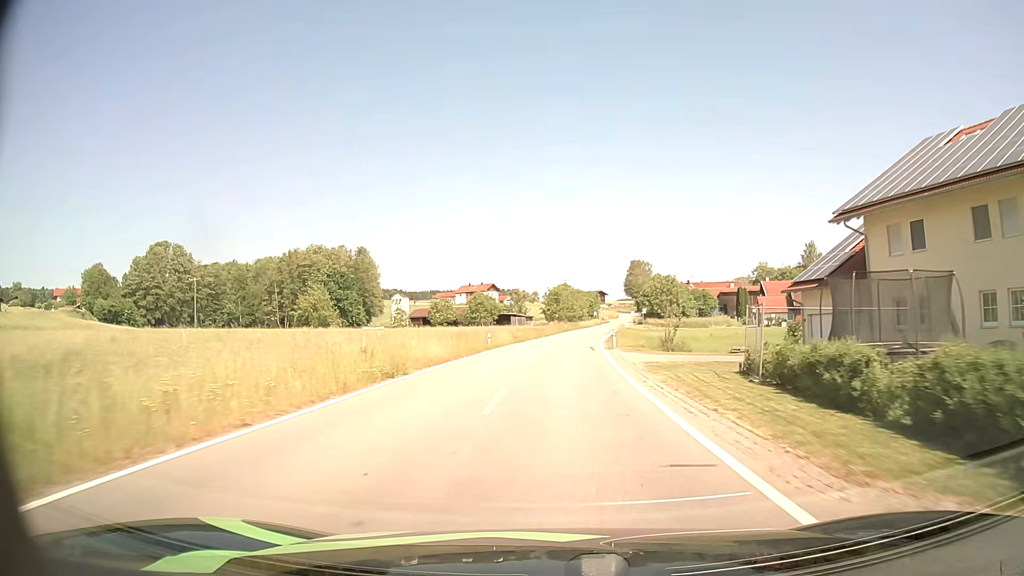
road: tertiary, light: Day
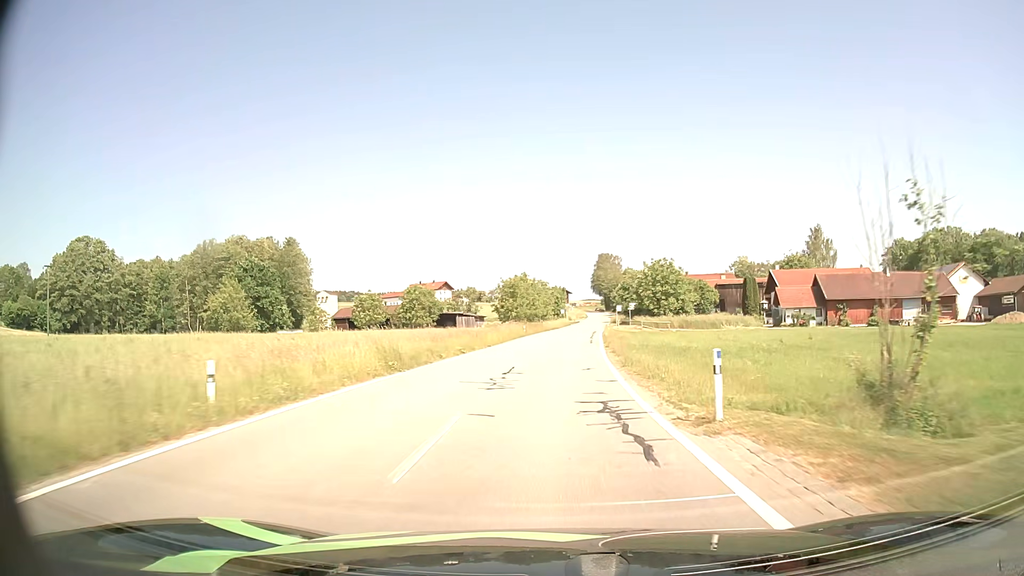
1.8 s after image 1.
(+1.0, +29.1) m; +3°
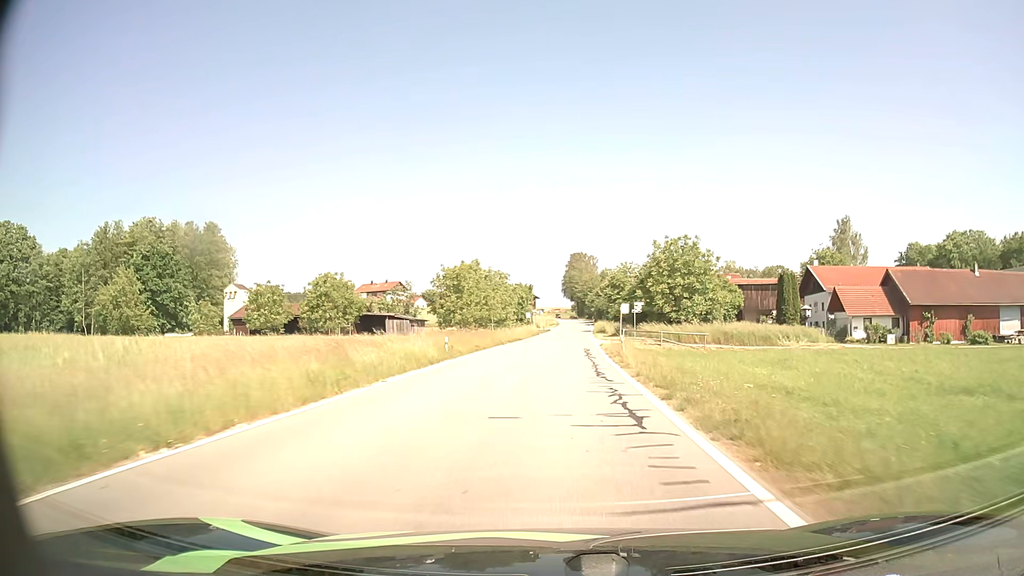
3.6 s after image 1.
(+0.8, +29.6) m; +3°
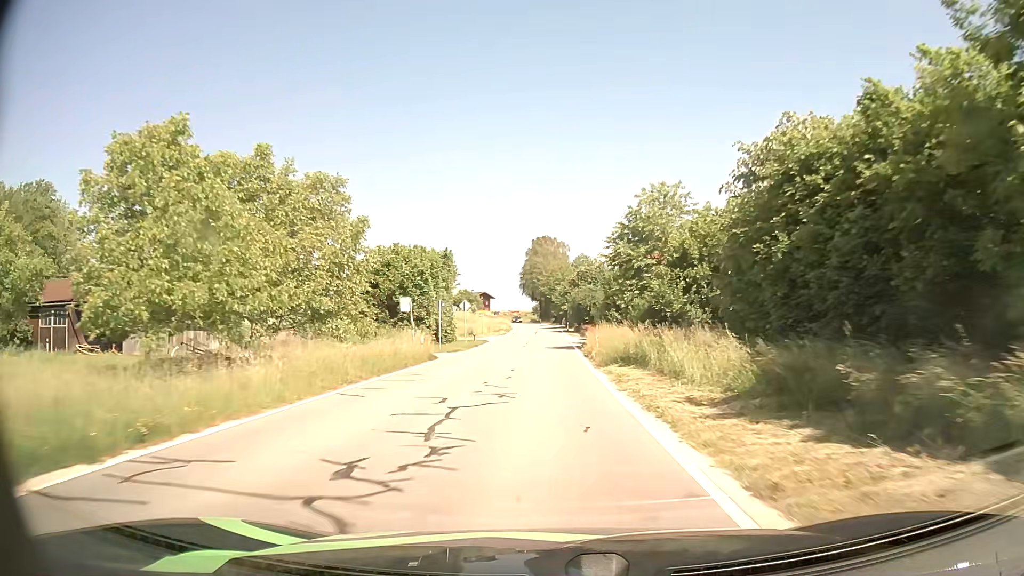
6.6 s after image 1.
(+2.1, +49.6) m; +3°
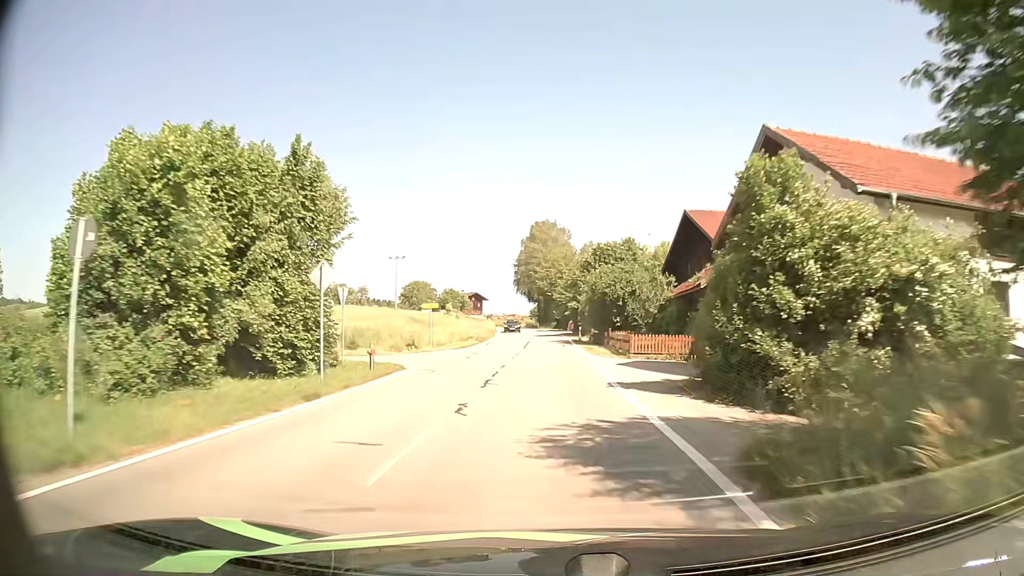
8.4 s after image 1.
(+0.1, +29.8) m; 0°
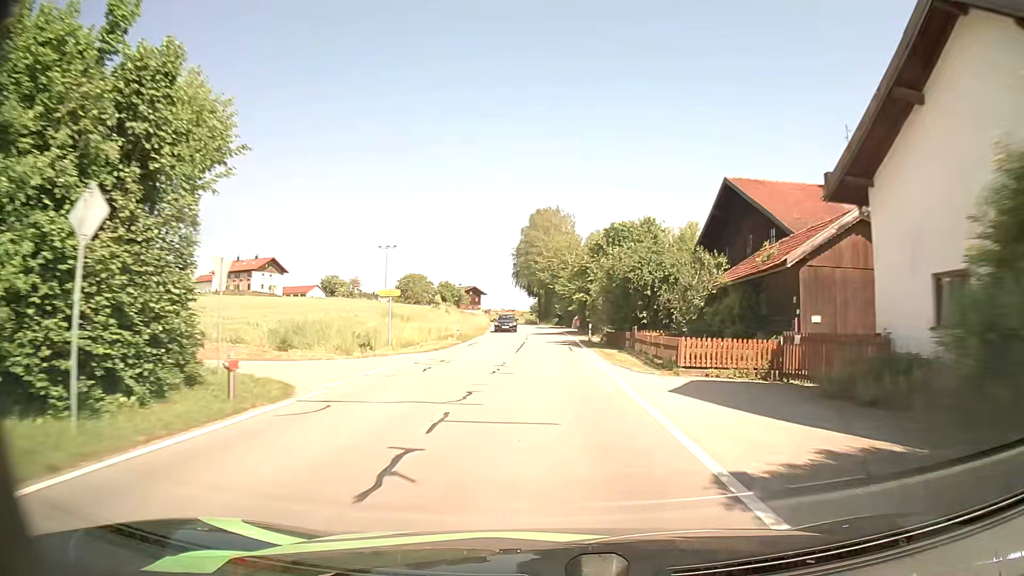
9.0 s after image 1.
(0.0, +9.9) m; 0°
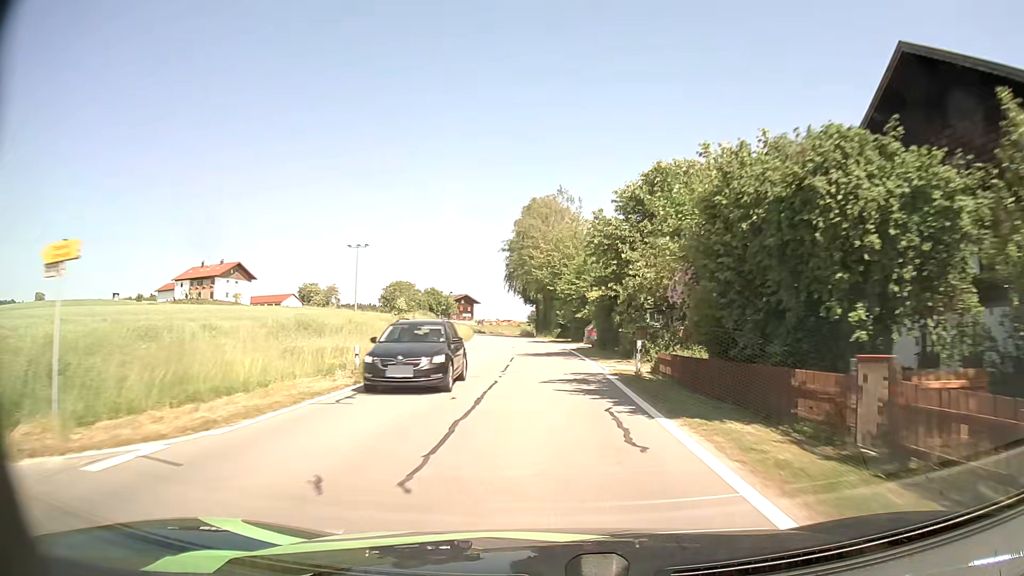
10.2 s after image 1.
(0.0, +19.7) m; 0°
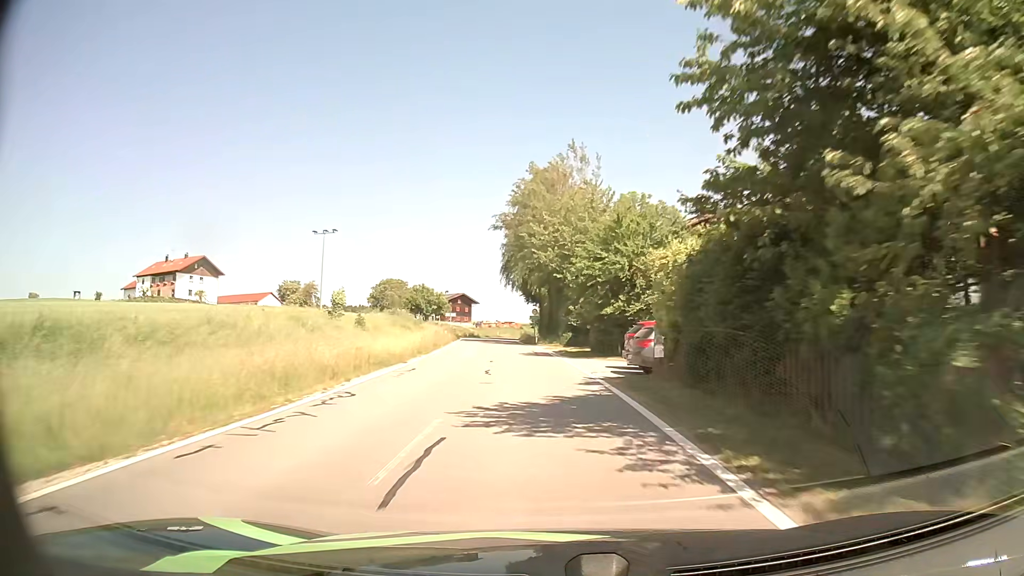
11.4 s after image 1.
(0.0, +19.4) m; -1°
(0, +10) (0, +20) (-1, +30) (-2, +40) (-2, +50) (-3, +60) (-4, +70) (-5, +80) (-5, +90) (-5, +100) m
